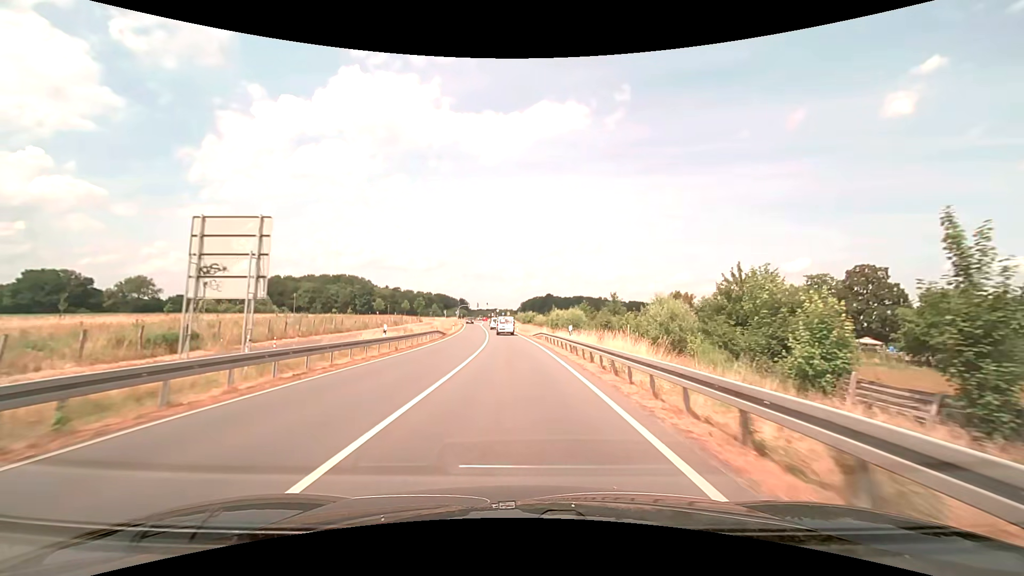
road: secondary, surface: asphalt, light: Day
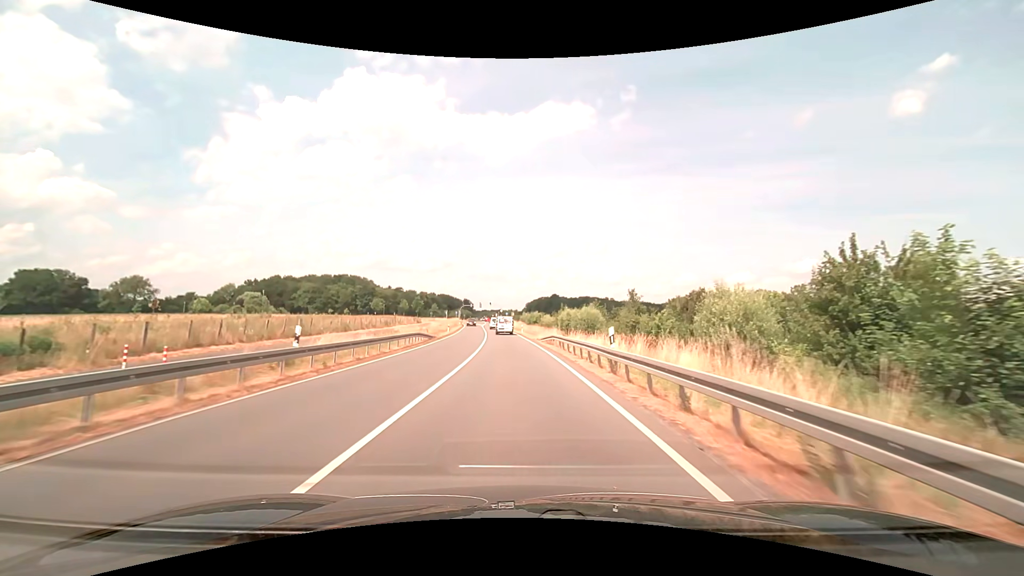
(-0.1, +9.7) m; -1°
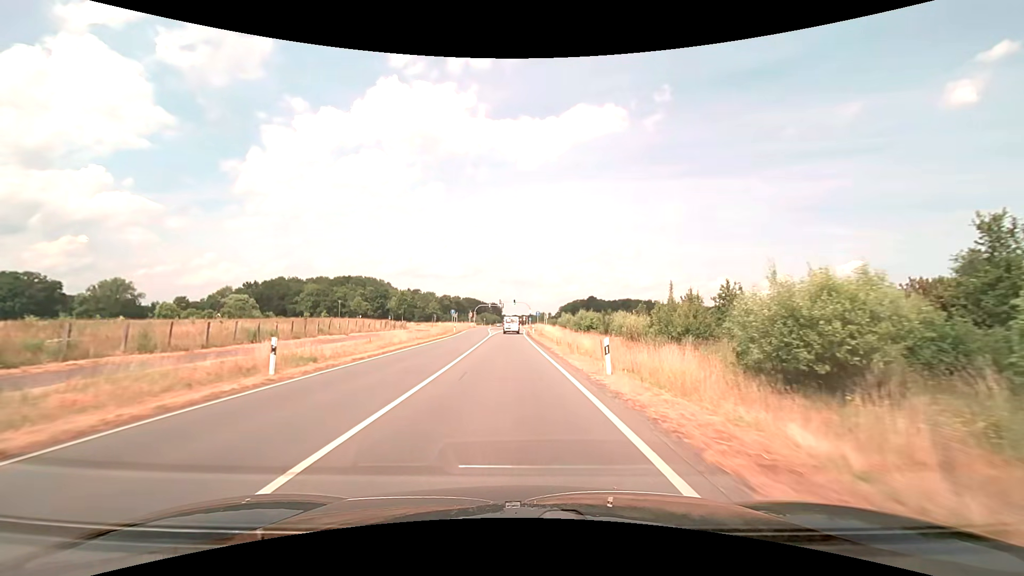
(-1.5, +50.1) m; -4°
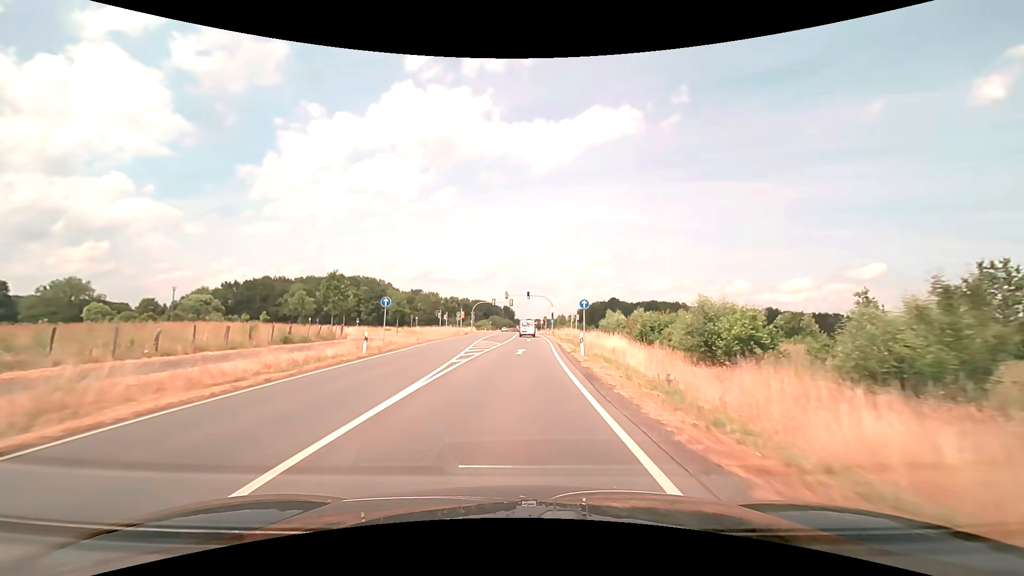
(-0.7, +40.9) m; -2°
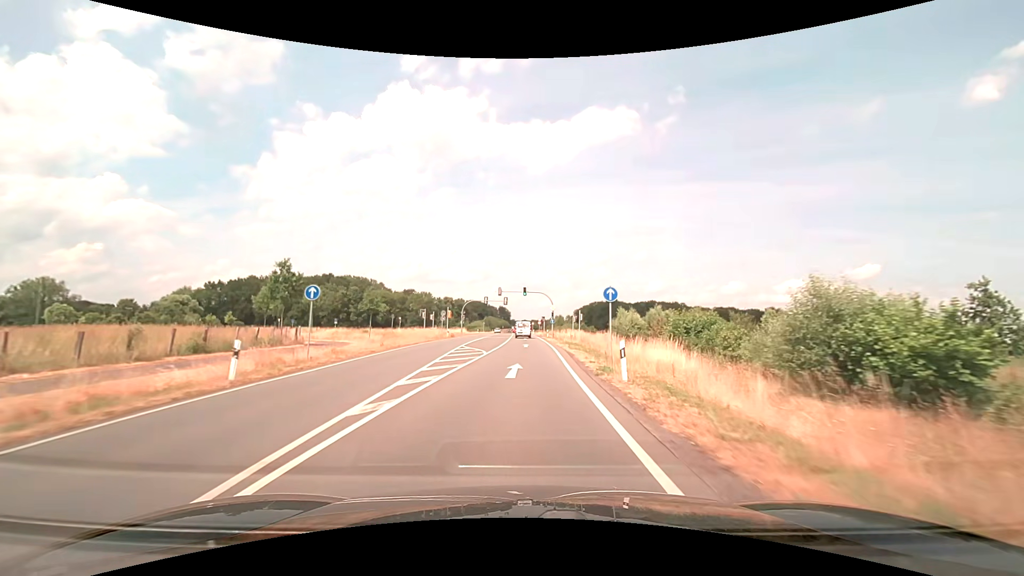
(0.0, +10.3) m; 0°
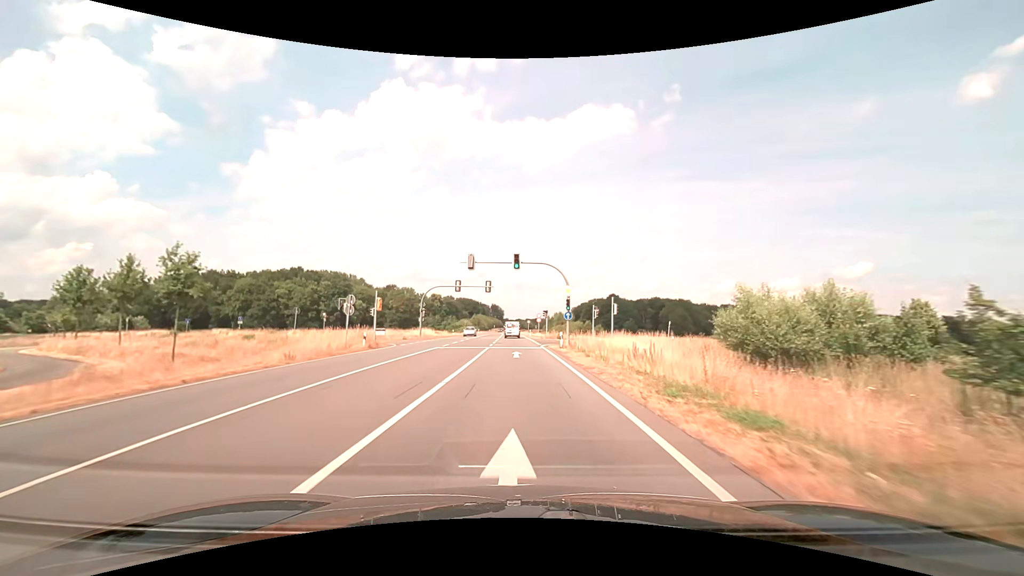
(+0.3, +31.2) m; +1°
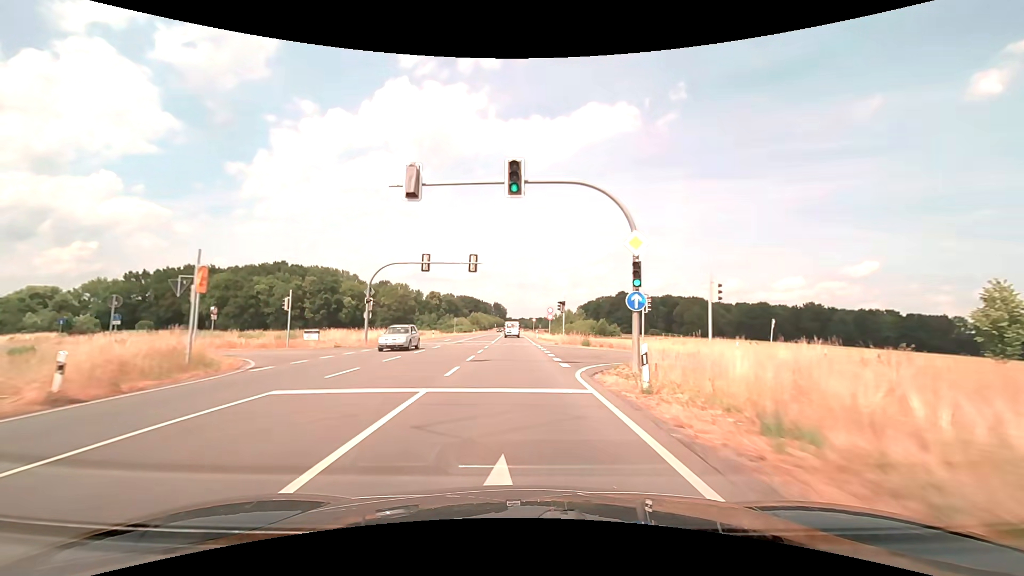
(-0.1, +21.3) m; 0°
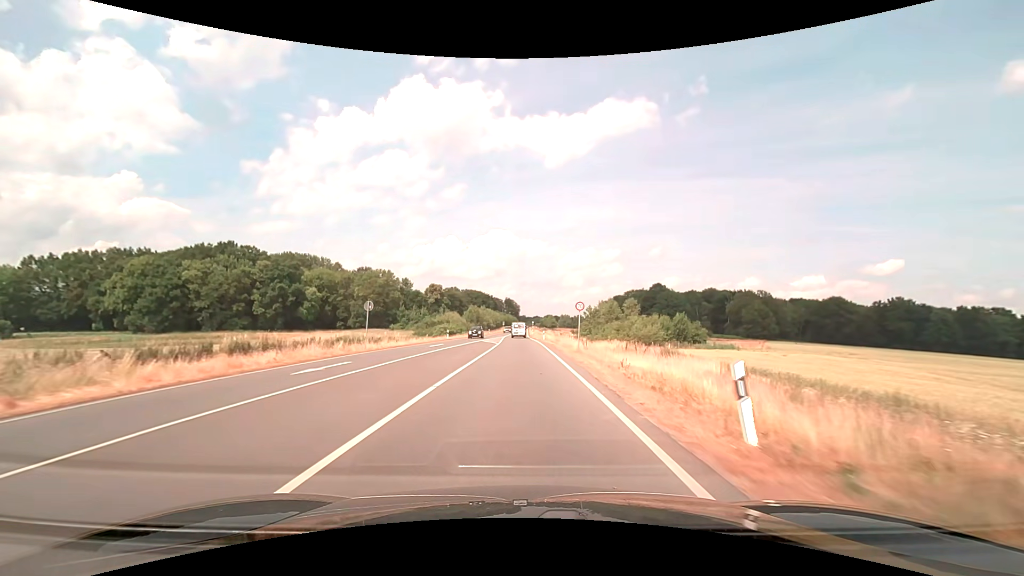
(-0.7, +54.8) m; -2°
(0, +10) (0, +20) (0, +30) (0, +40) (0, +50) (-1, +60) (-1, +70) (-1, +80) (-1, +90) (-1, +100) m
